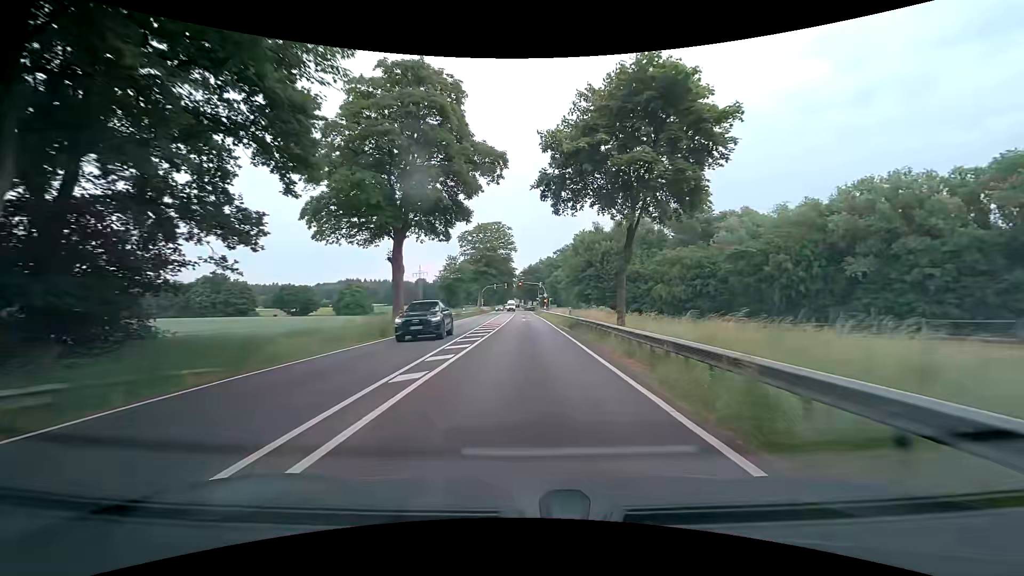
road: primary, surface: asphalt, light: Day
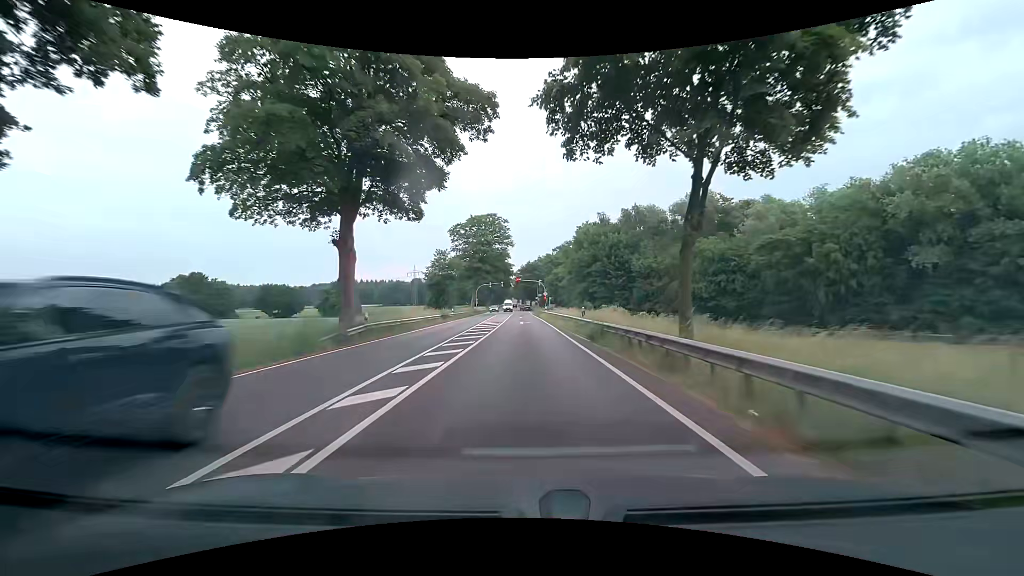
(0.0, +9.1) m; 0°
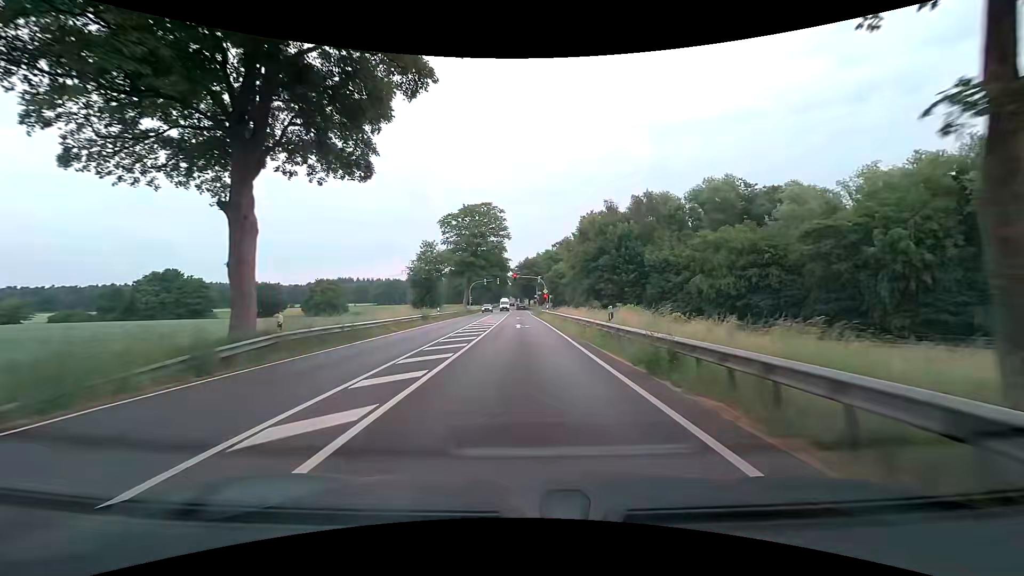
(0.0, +8.8) m; 0°
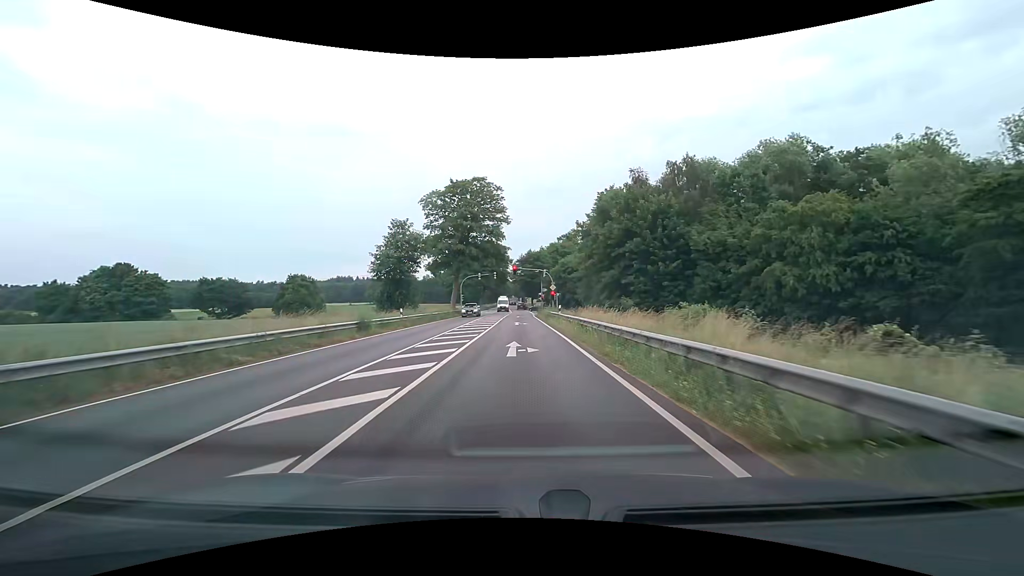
(0.0, +16.4) m; 0°
